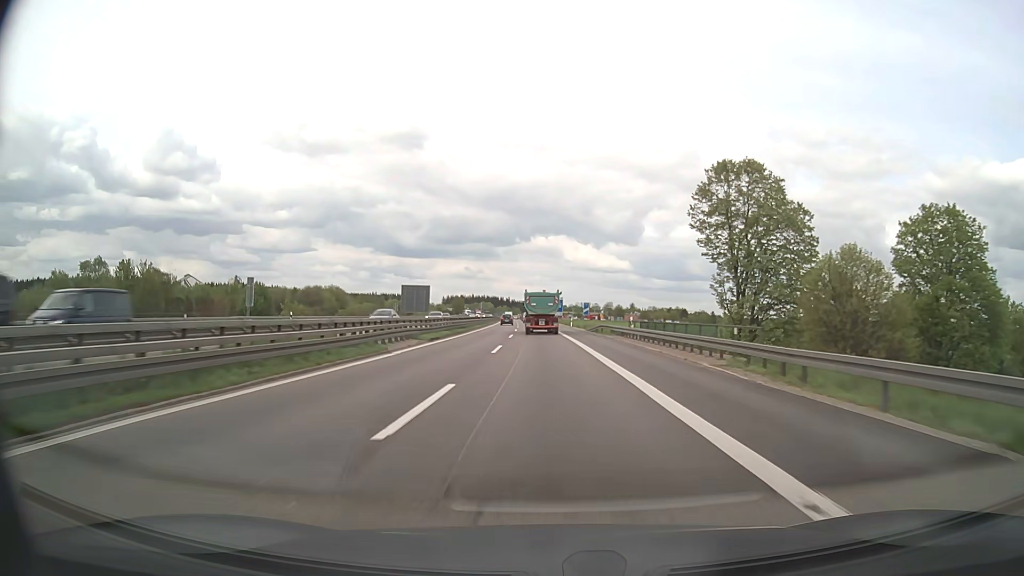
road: motorway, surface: asphalt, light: Day
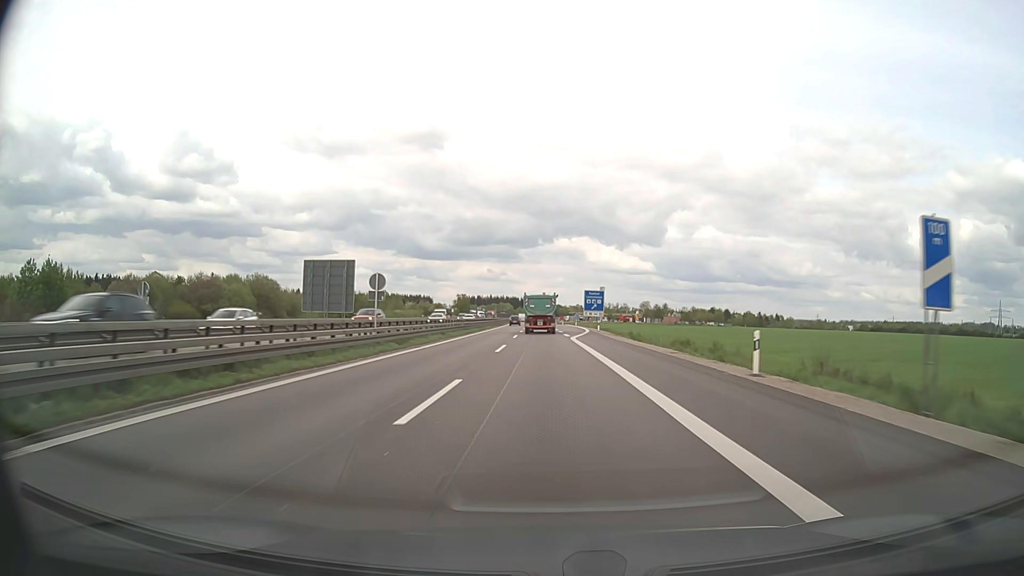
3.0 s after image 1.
(-1.2, +71.2) m; -2°
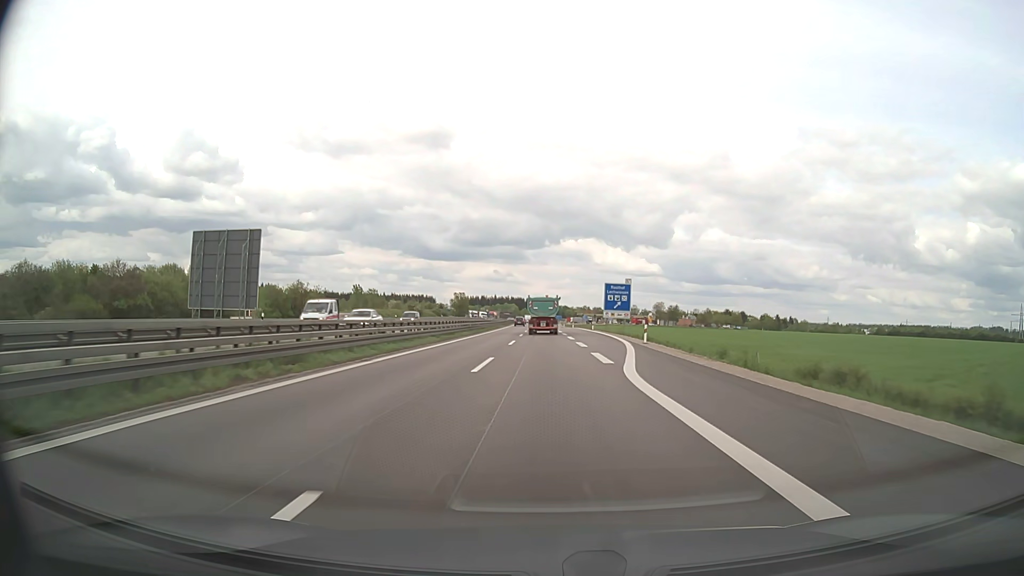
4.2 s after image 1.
(-0.1, +27.7) m; 0°
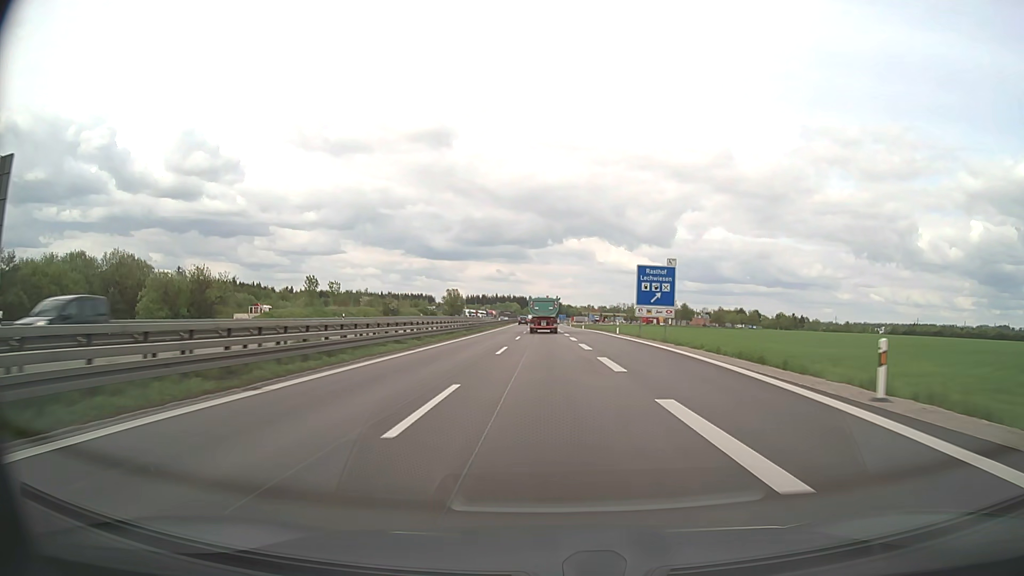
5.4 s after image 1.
(-0.1, +27.5) m; 0°
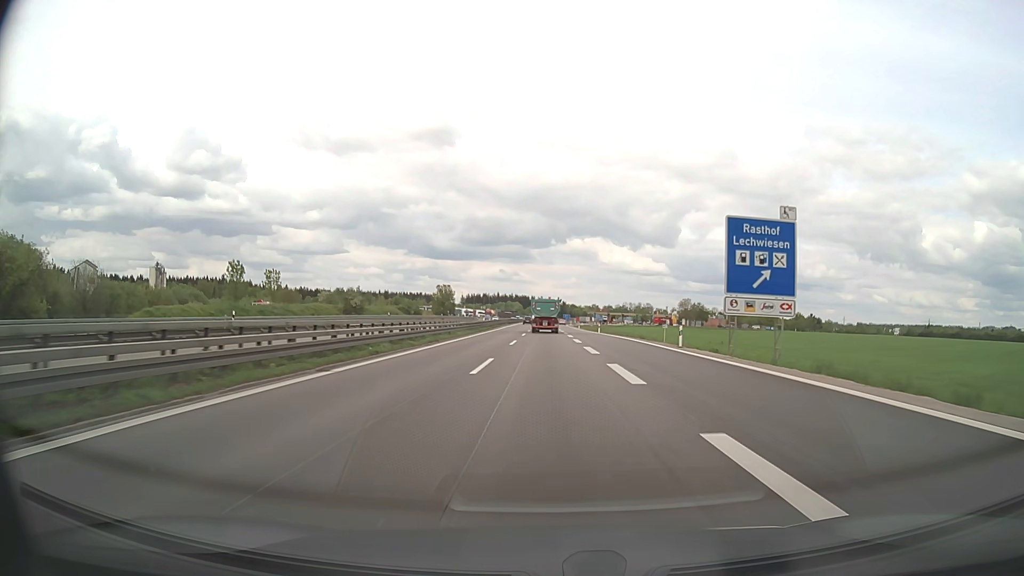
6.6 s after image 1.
(-0.1, +27.5) m; 0°
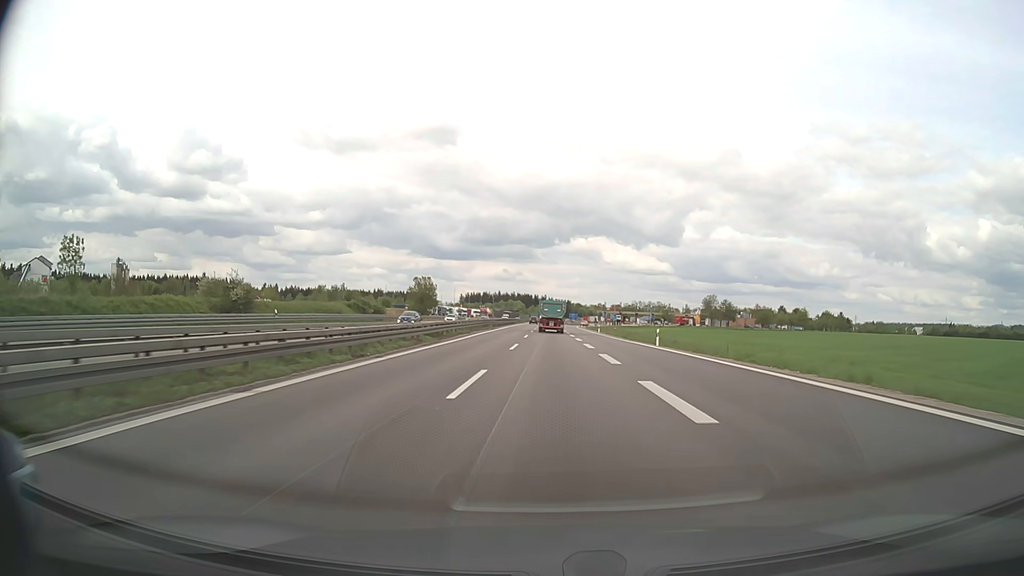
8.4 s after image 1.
(-0.2, +41.4) m; 0°
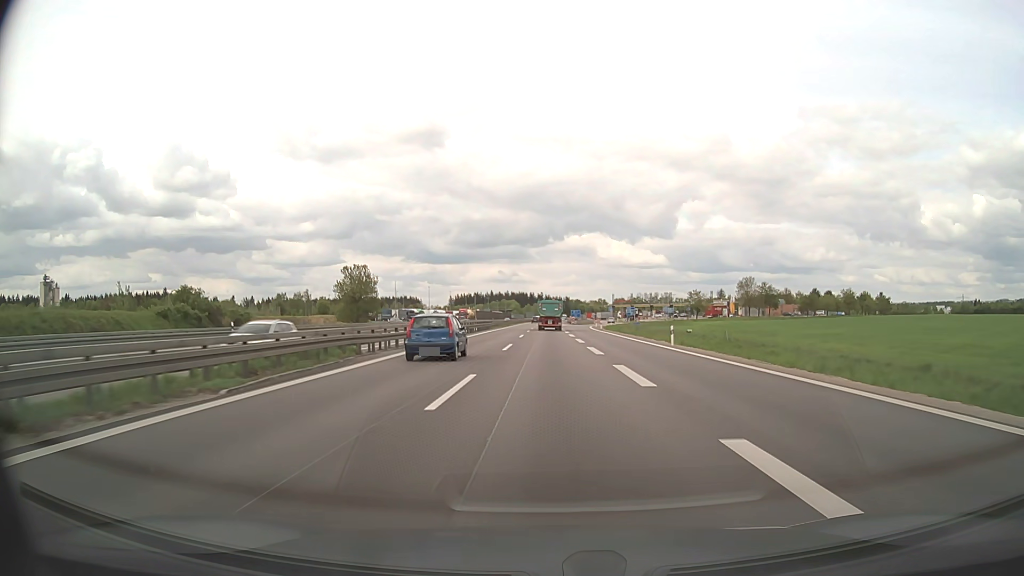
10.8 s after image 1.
(+0.4, +55.8) m; 0°
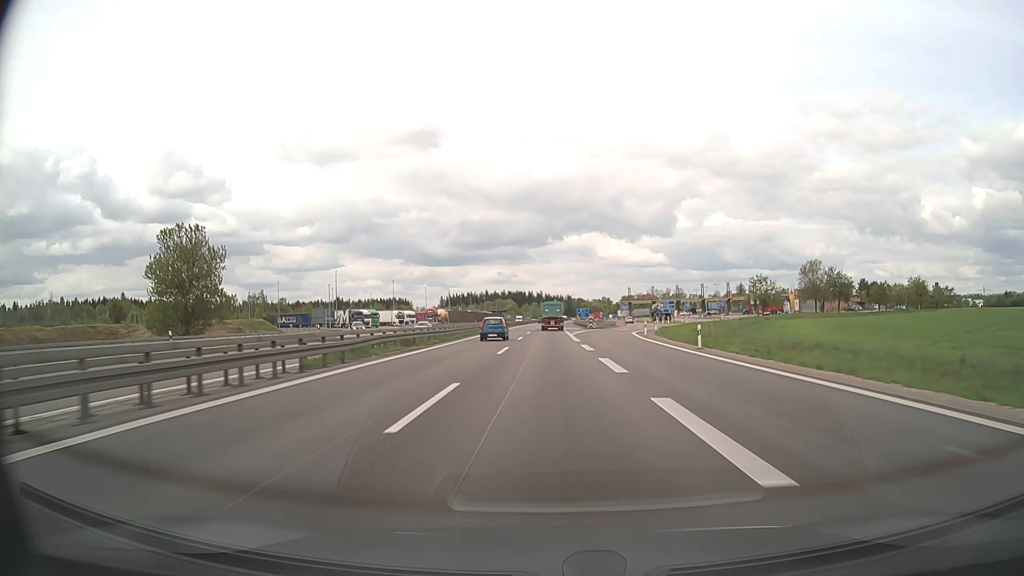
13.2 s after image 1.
(-0.1, +56.3) m; 0°
(0, +10) (0, +20) (0, +30) (0, +40) (0, +50) (0, +60) (0, +70) (0, +80) (0, +90) (0, +100) m
